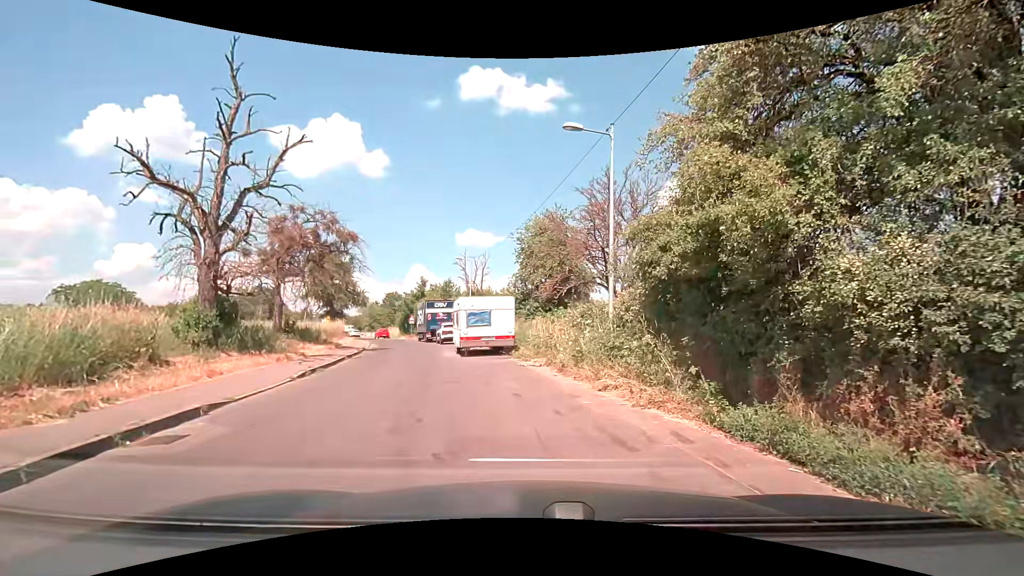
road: residential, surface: asphalt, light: Day
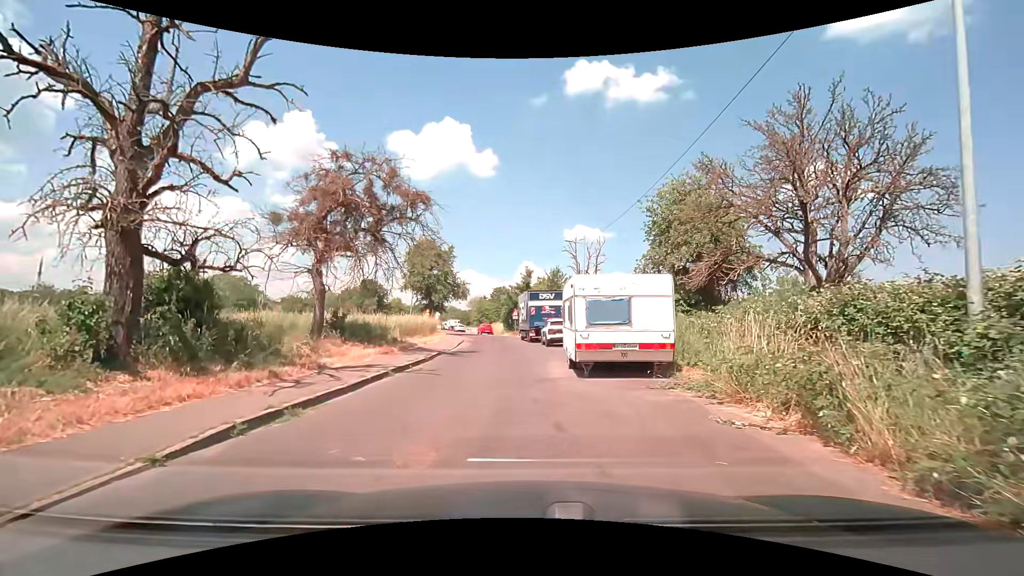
(-1.0, +8.6) m; -14°
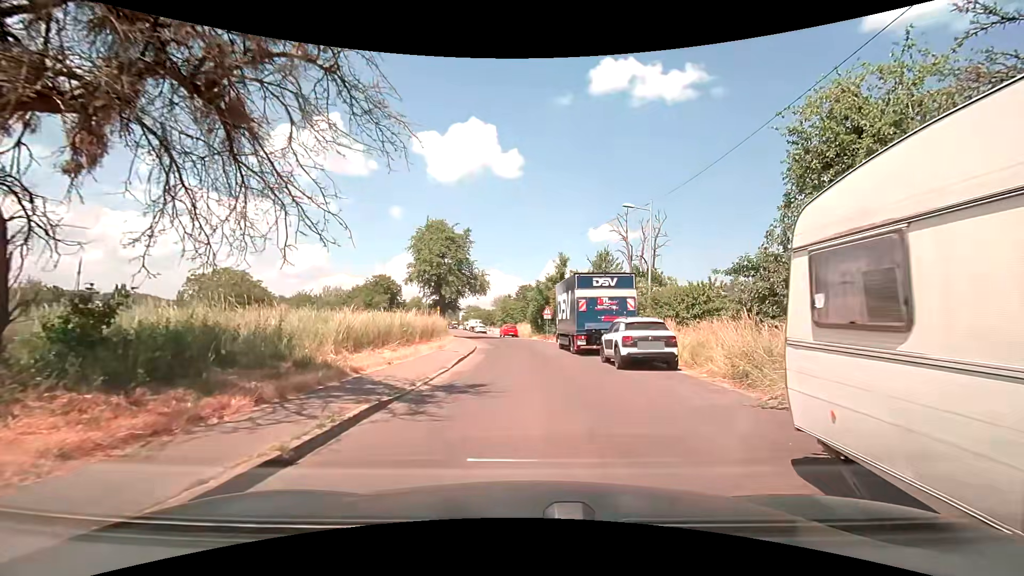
(-0.6, +12.3) m; -1°
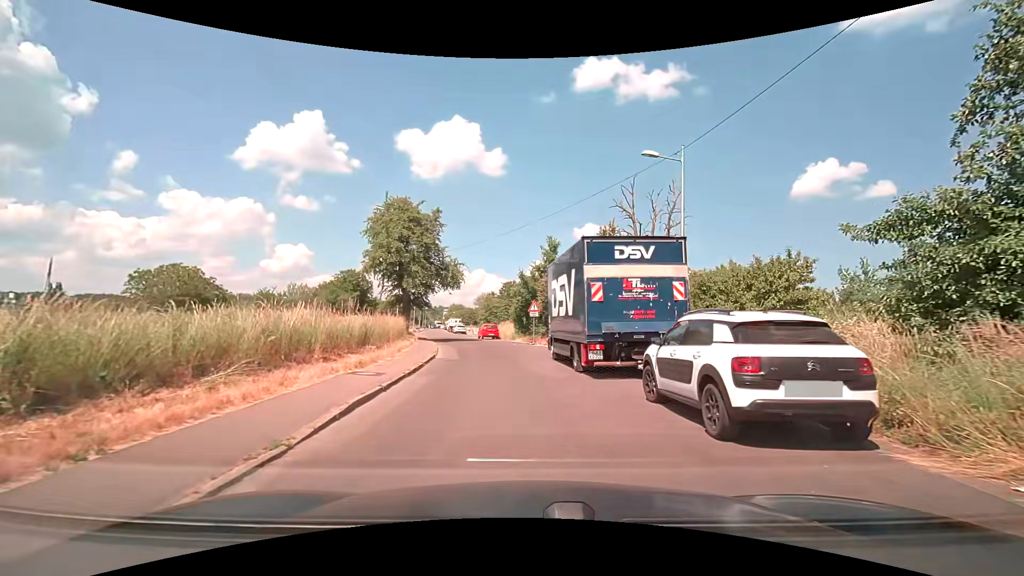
(0.0, +8.7) m; 0°
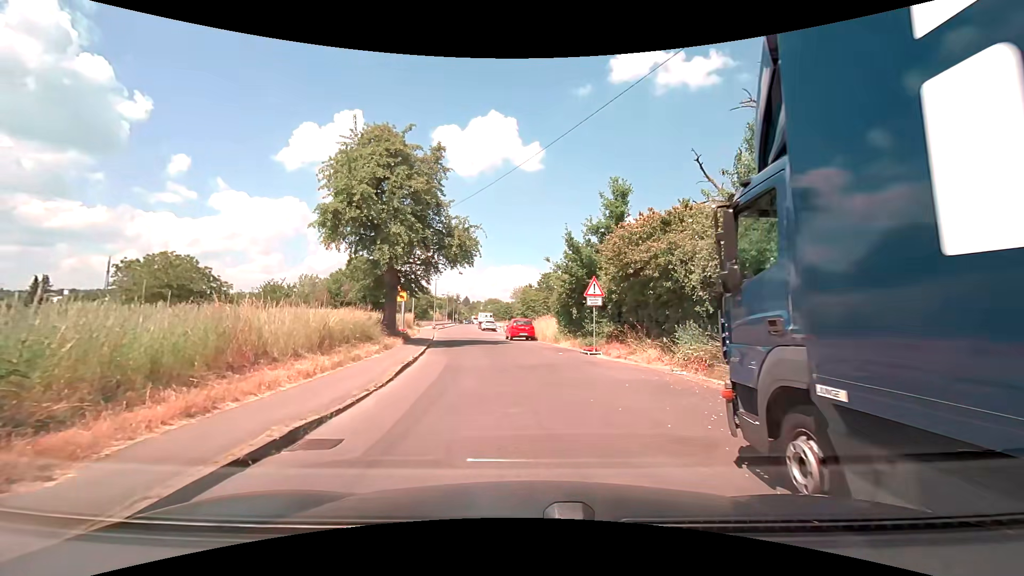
(-0.2, +14.8) m; -5°
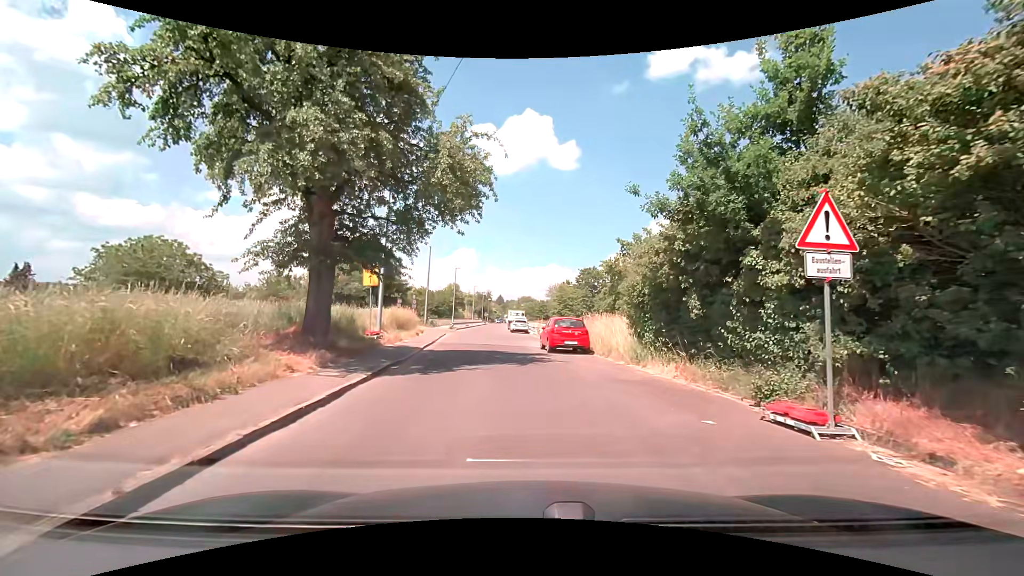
(-0.2, +13.1) m; -3°
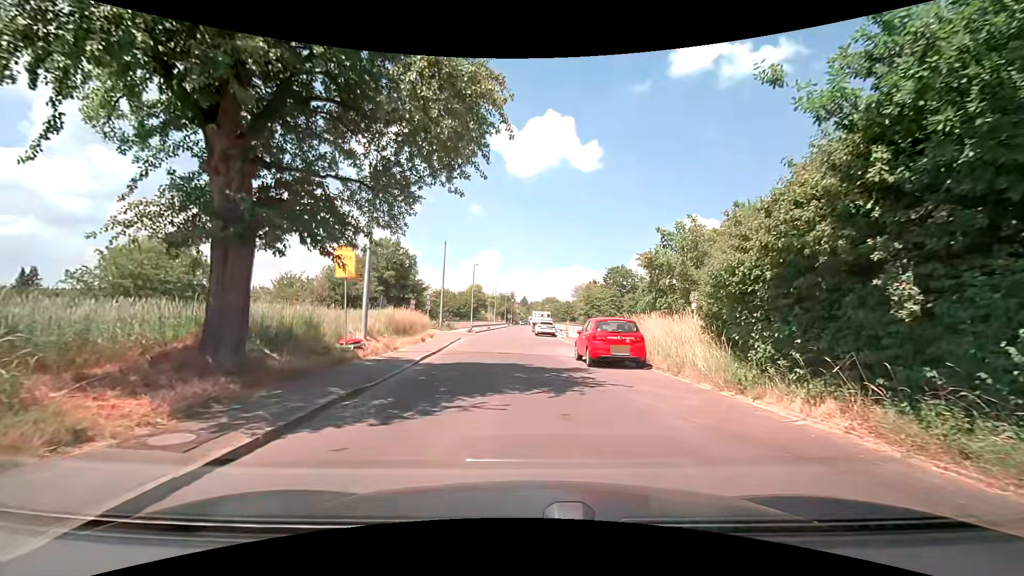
(-0.1, +5.5) m; -2°
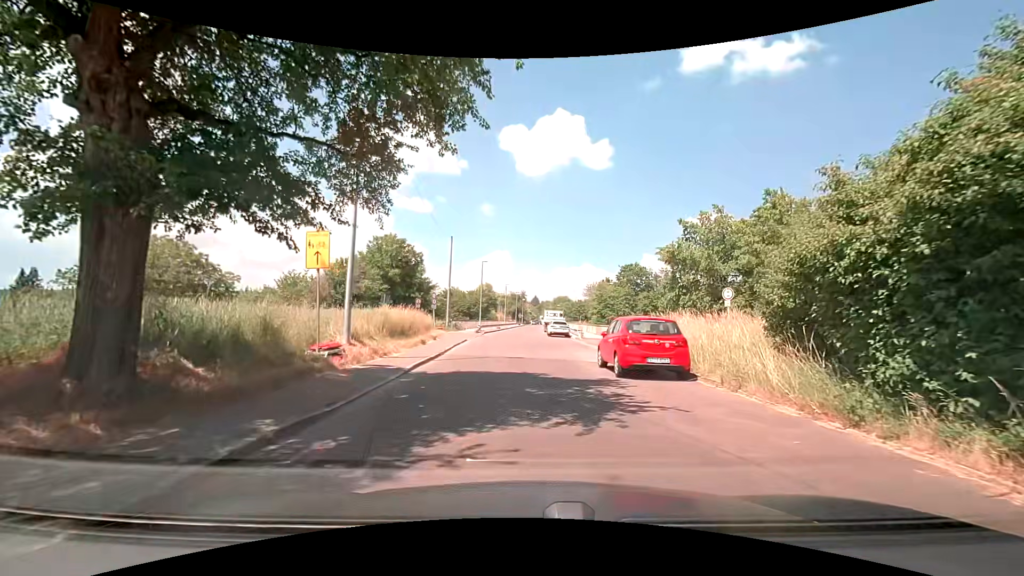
(0.0, +2.8) m; -1°
